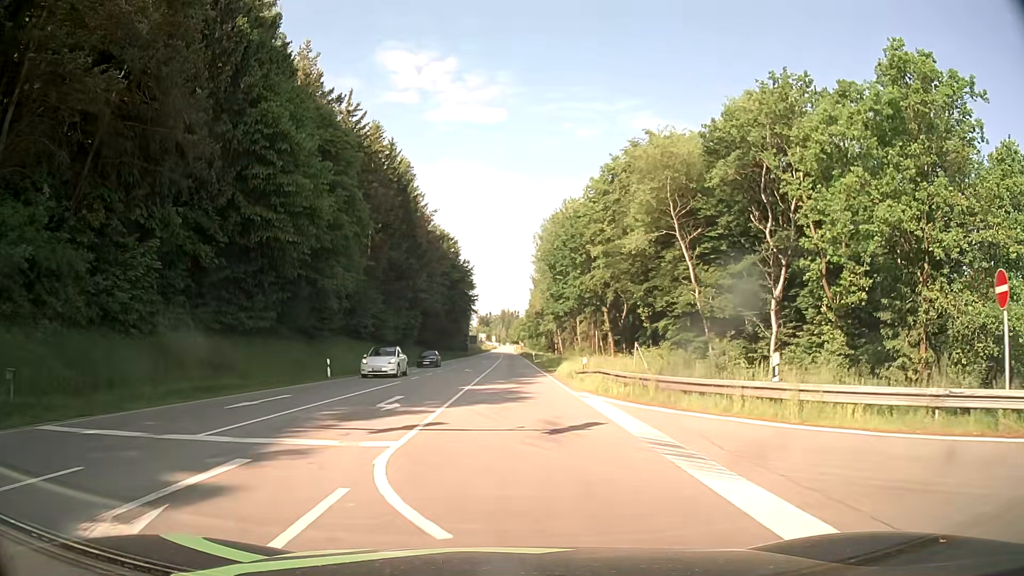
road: primary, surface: asphalt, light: Day
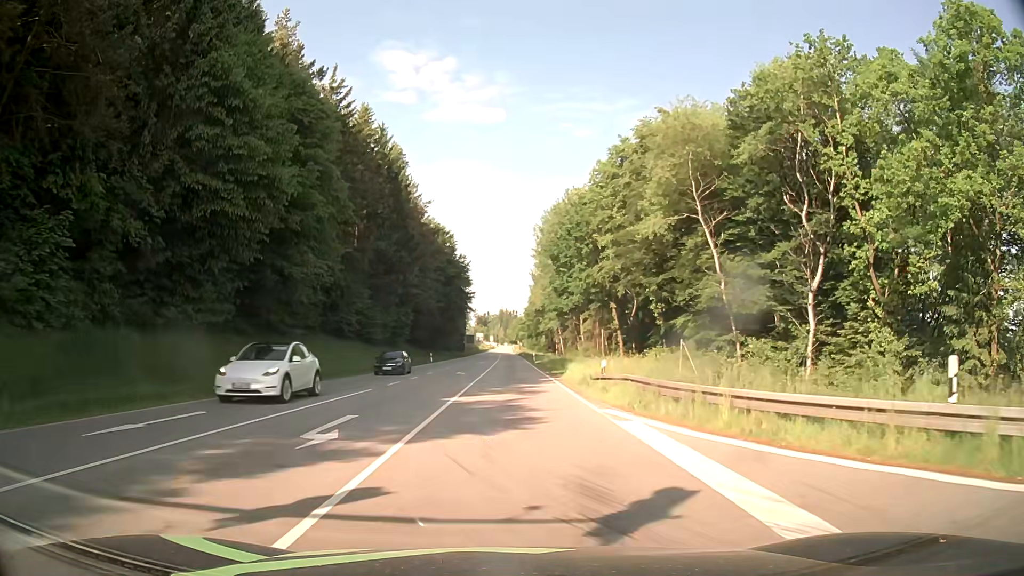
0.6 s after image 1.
(0.0, +6.3) m; 0°
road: secondary
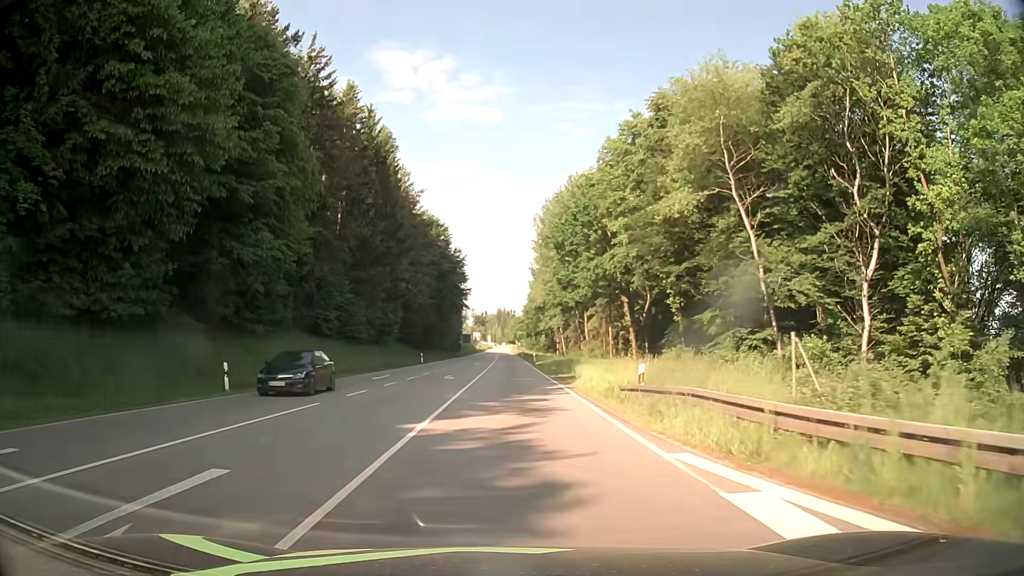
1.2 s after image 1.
(0.0, +6.9) m; 0°
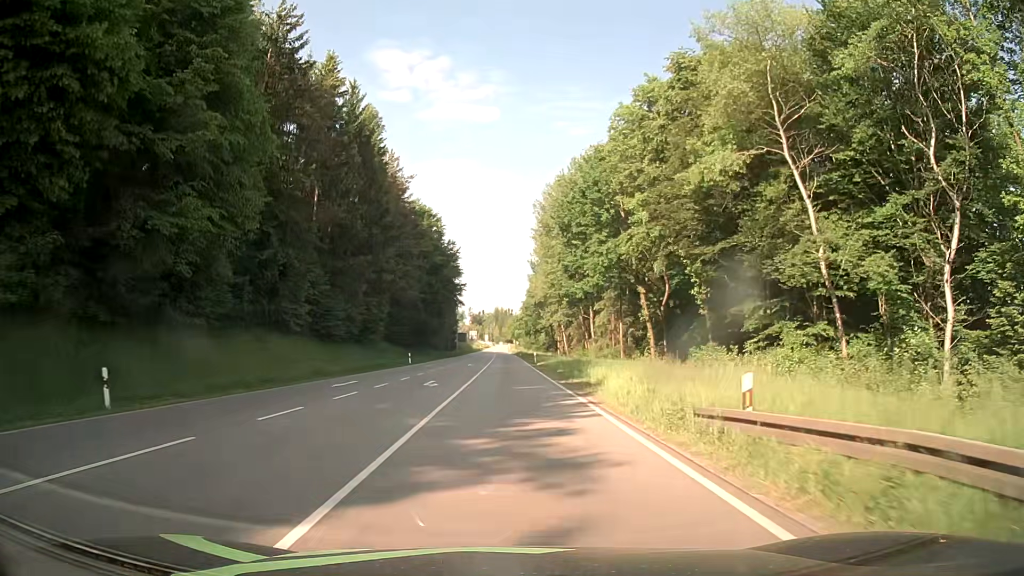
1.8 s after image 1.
(0.0, +7.5) m; 0°
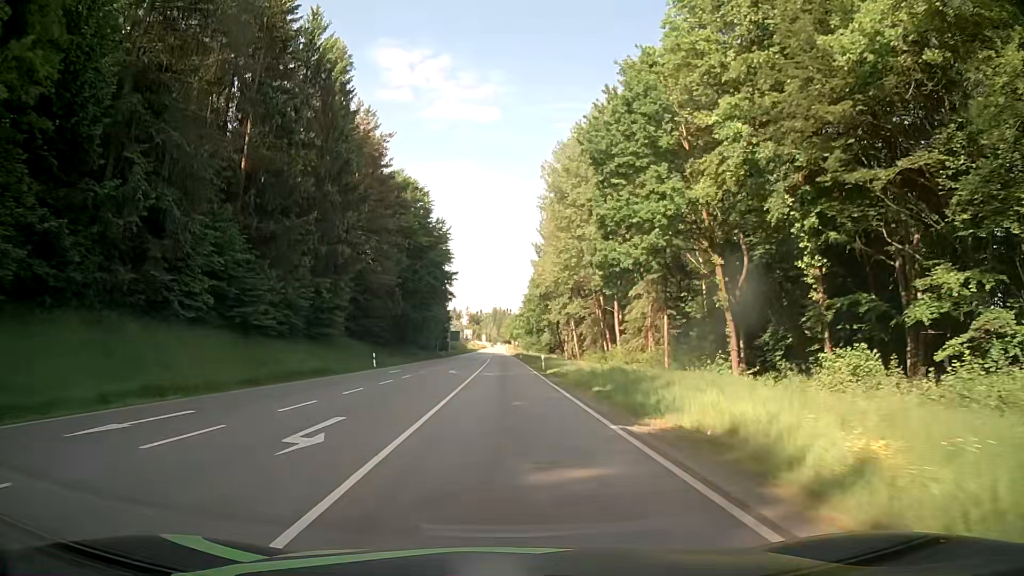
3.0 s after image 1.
(0.0, +16.9) m; 0°
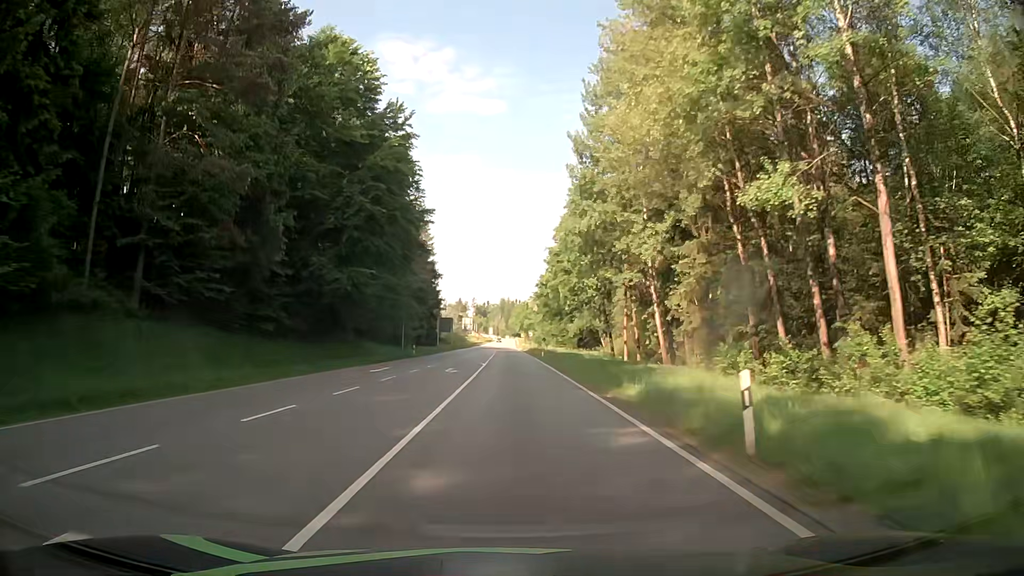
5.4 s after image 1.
(-0.2, +39.4) m; -1°
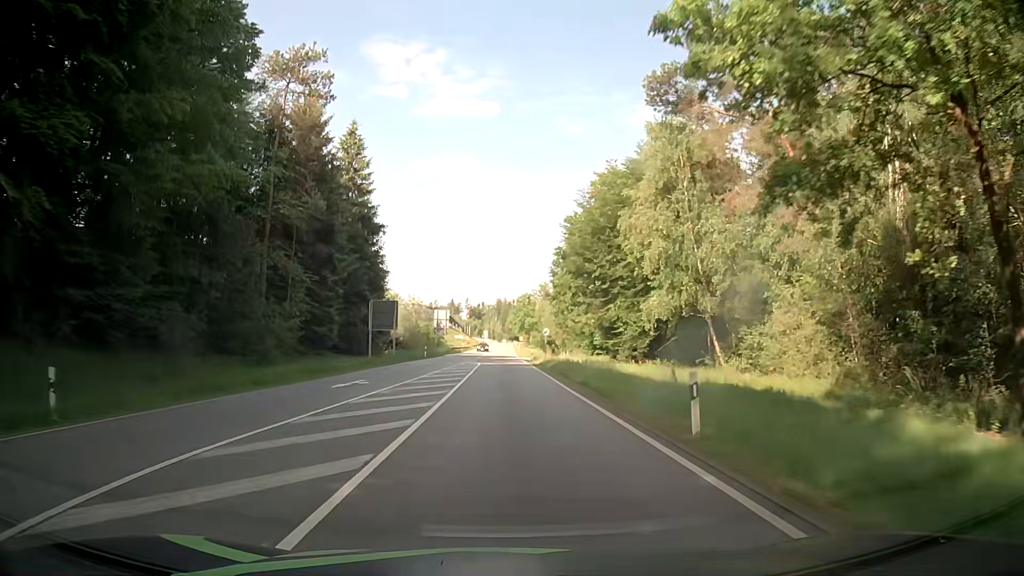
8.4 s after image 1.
(+0.1, +48.7) m; +1°
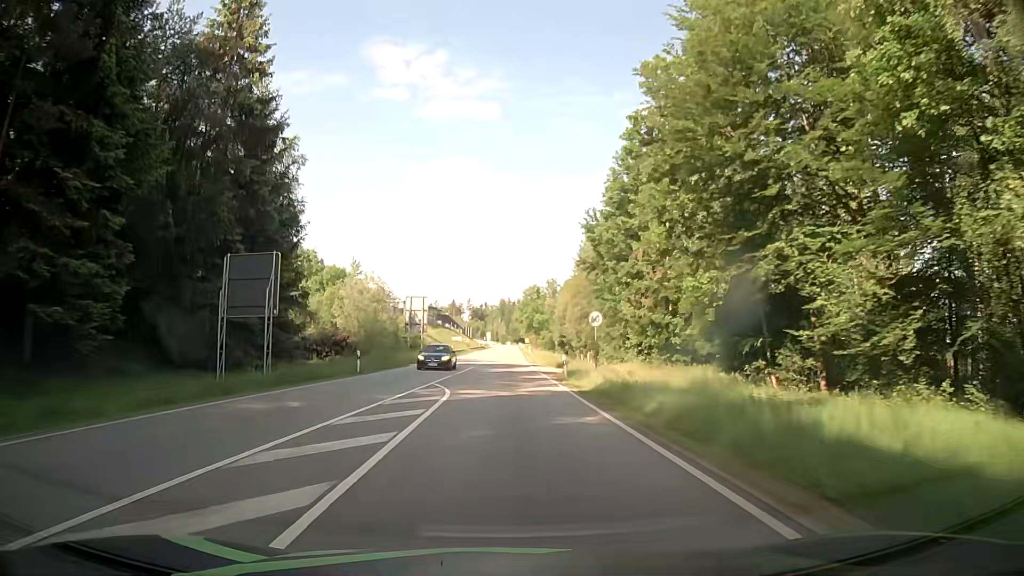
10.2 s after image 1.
(-0.2, +29.4) m; -1°
(0, +10) (0, +20) (0, +30) (0, +40) (0, +50) (0, +60) (+1, +70) (+1, +80) (+1, +90) (+1, +100) m
